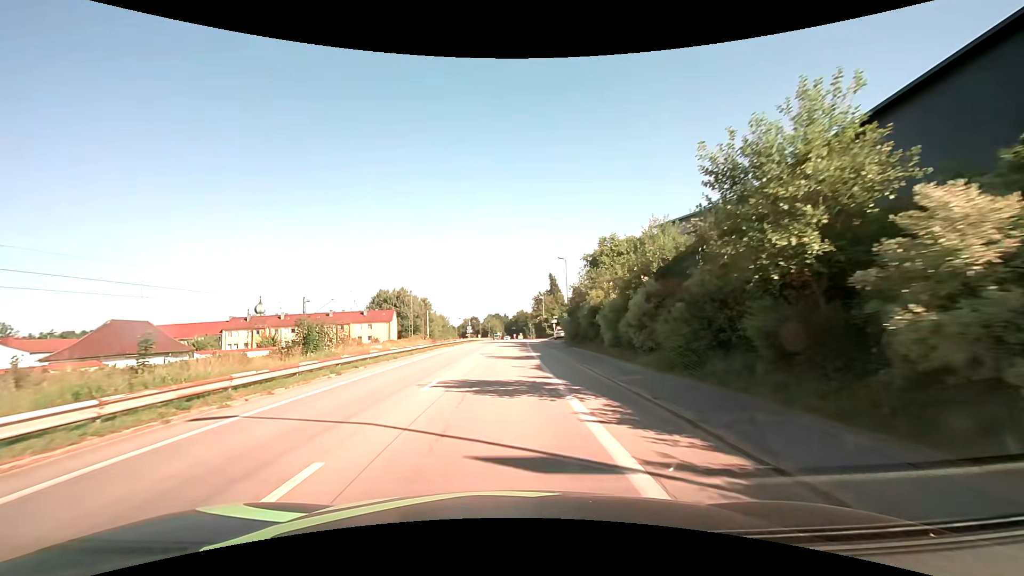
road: unclassified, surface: asphalt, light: Day
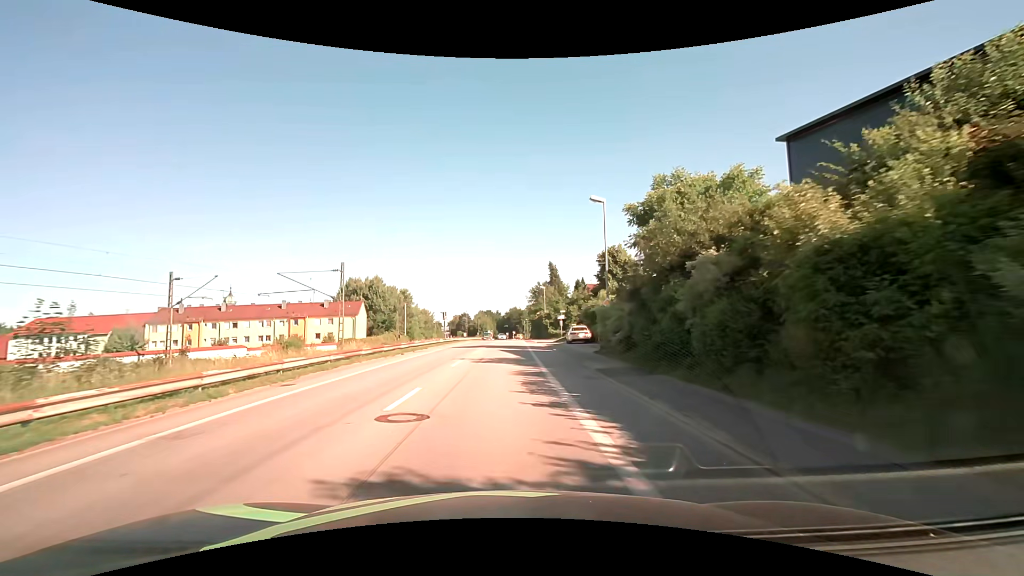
(+0.2, +21.0) m; +1°
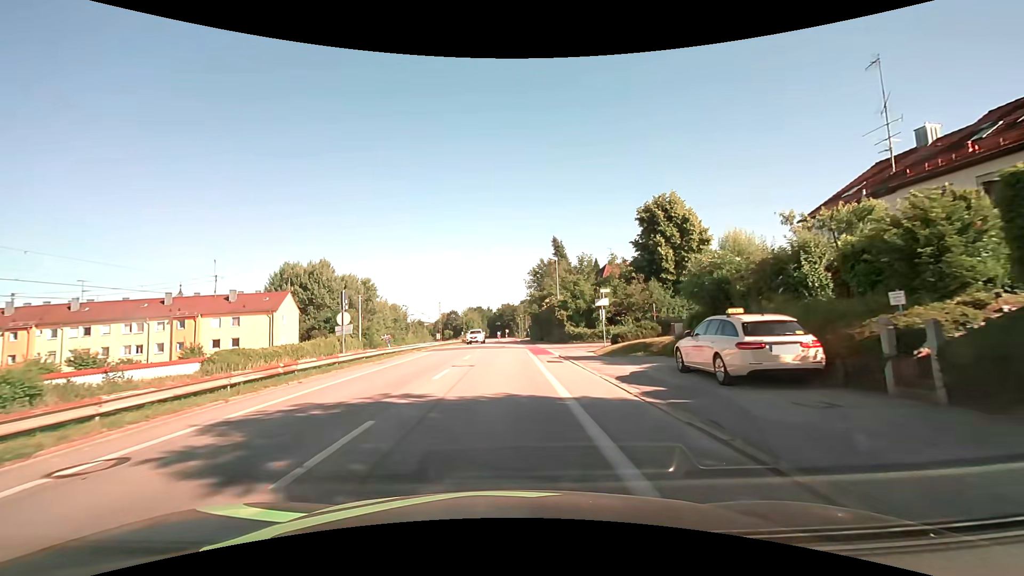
(+0.2, +30.6) m; +1°
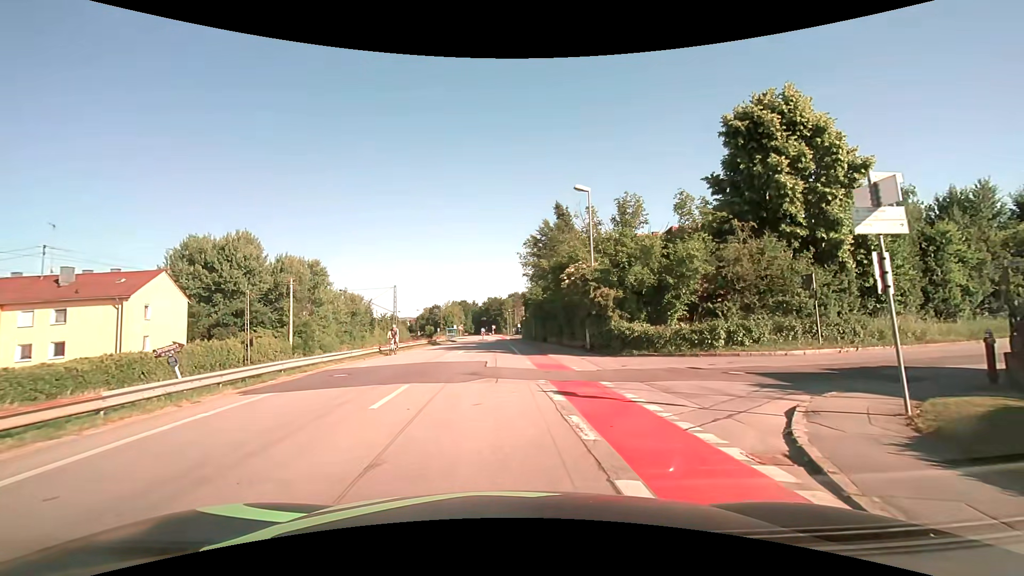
(-0.1, +22.9) m; +1°
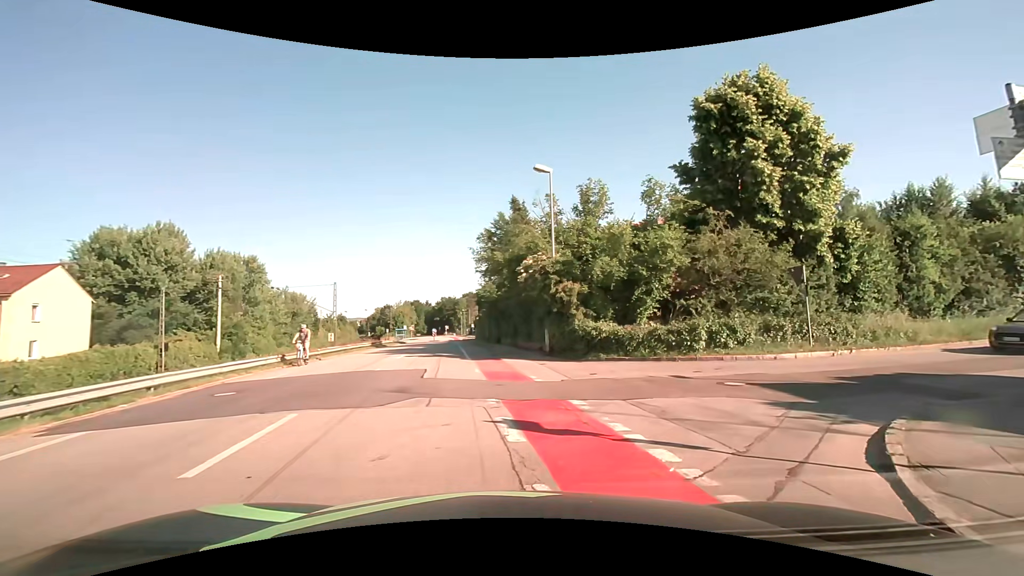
(+0.1, +3.2) m; +6°
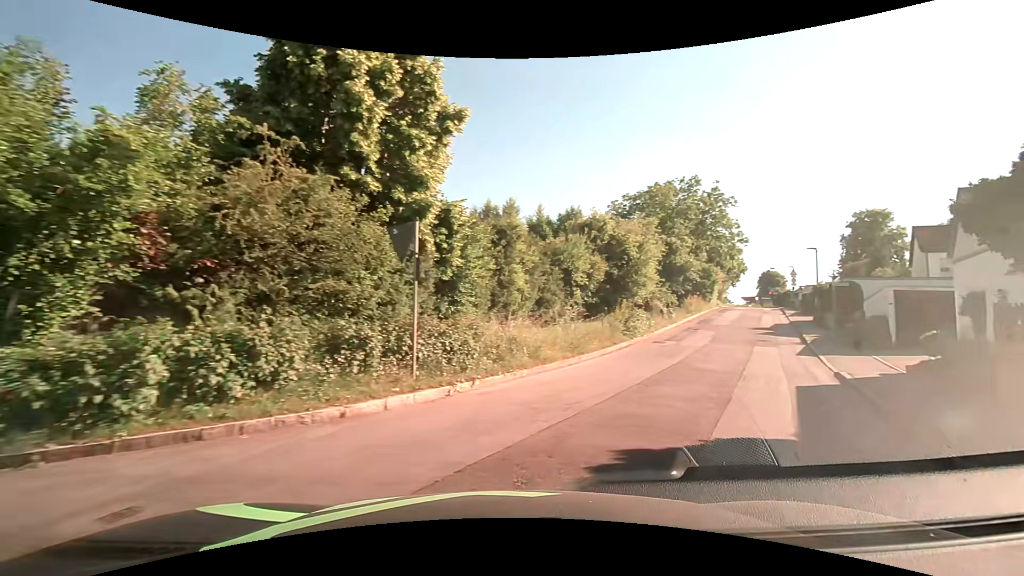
(+3.9, +10.2) m; +45°
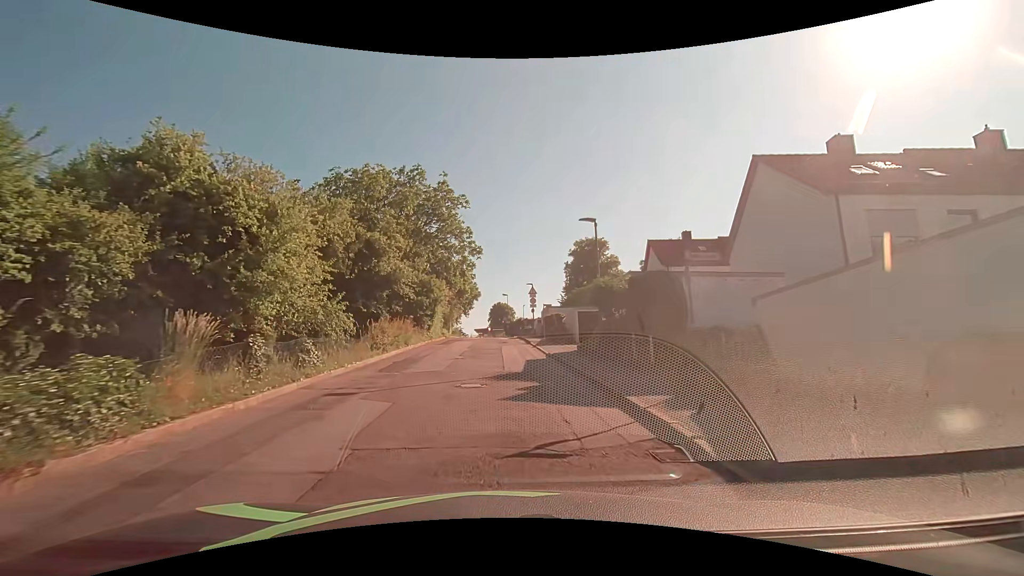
(+8.1, +18.8) m; +29°
